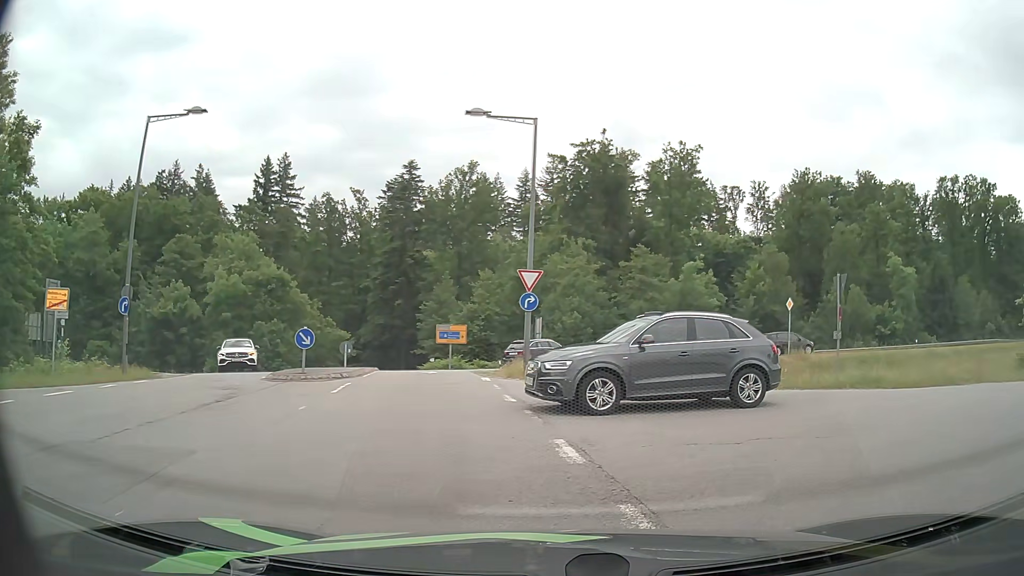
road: residential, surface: asphalt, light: Day
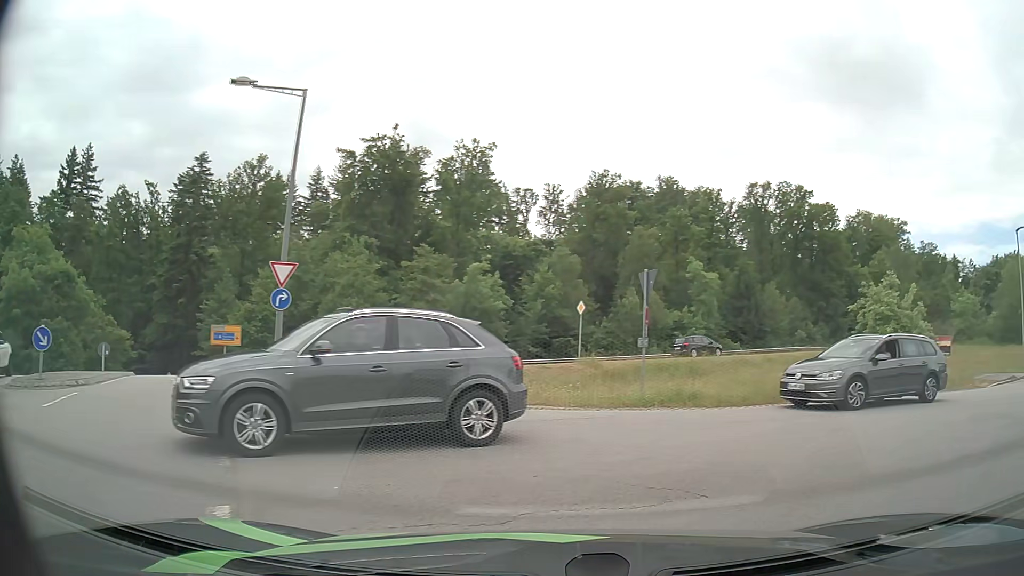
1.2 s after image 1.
(+0.5, +3.2) m; +16°
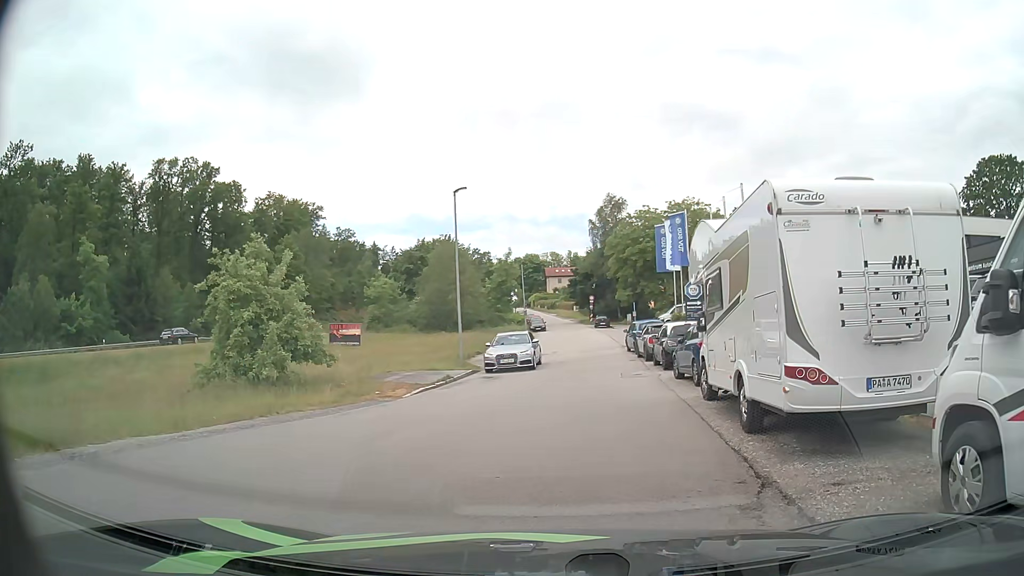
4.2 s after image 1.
(+4.7, +7.5) m; +54°
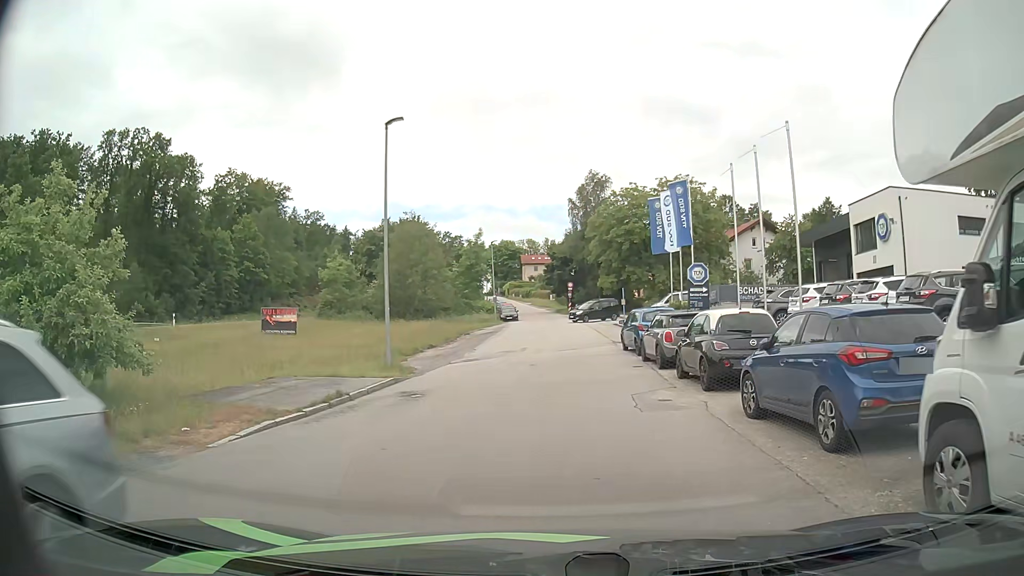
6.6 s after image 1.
(+0.1, +9.1) m; +2°
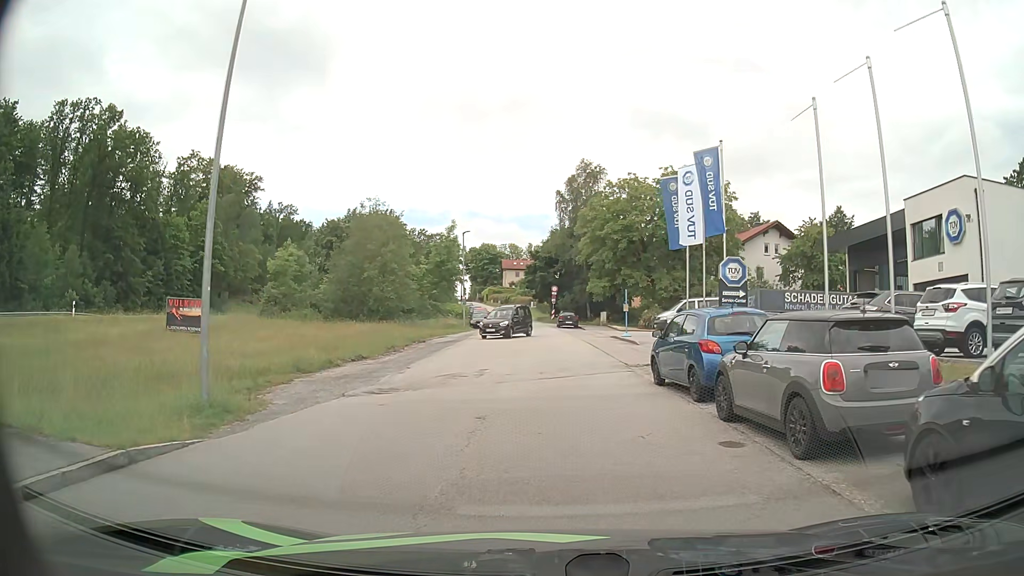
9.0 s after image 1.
(0.0, +10.8) m; +1°
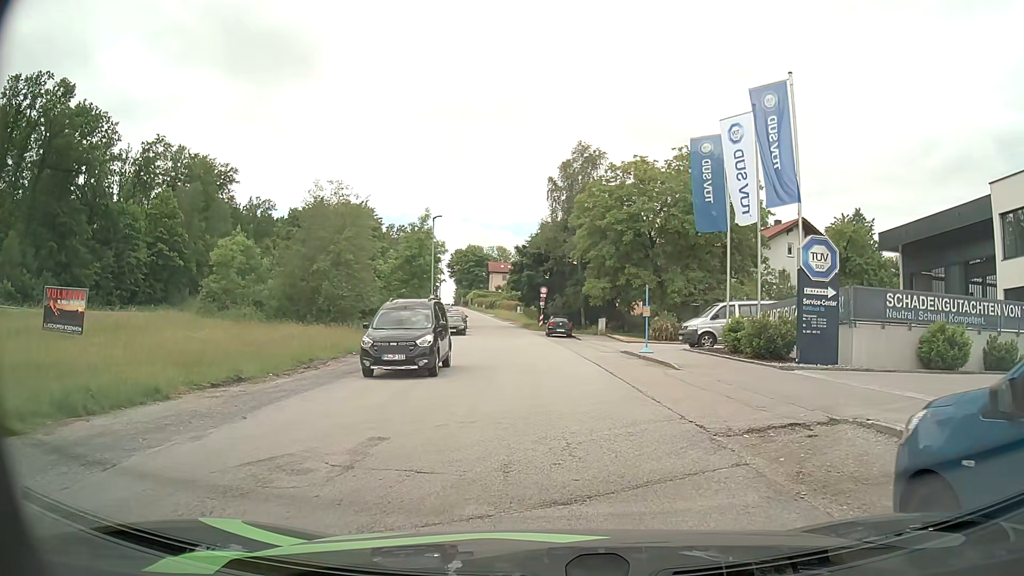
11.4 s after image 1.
(+0.1, +10.1) m; +2°
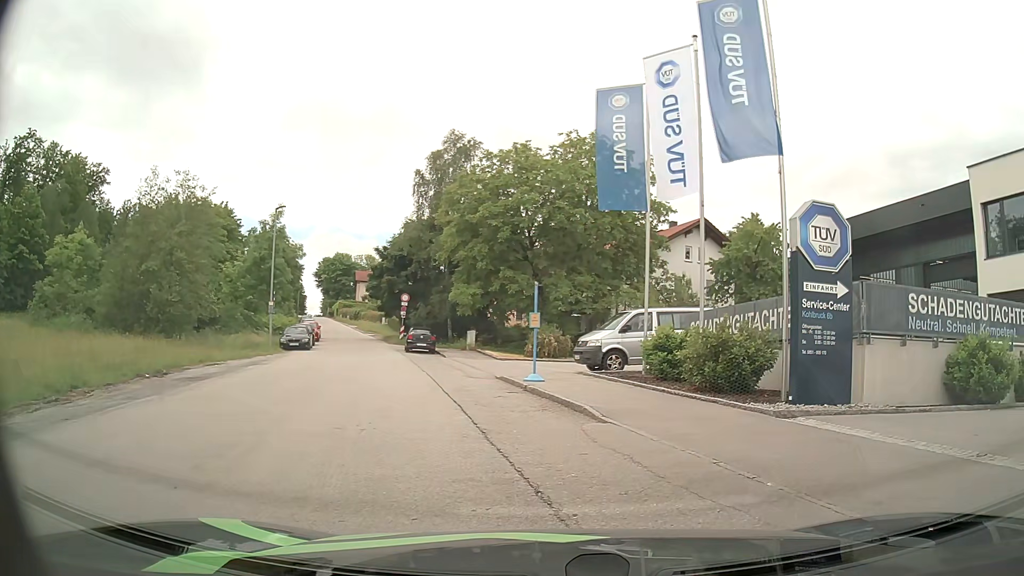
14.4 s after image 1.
(+0.2, +7.2) m; +10°
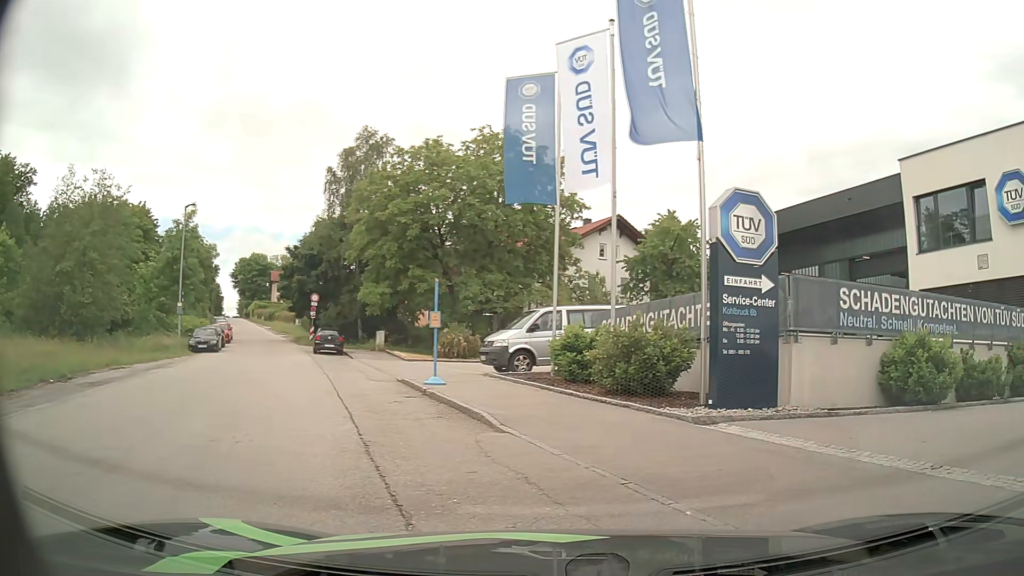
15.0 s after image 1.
(+0.1, +1.0) m; +8°
